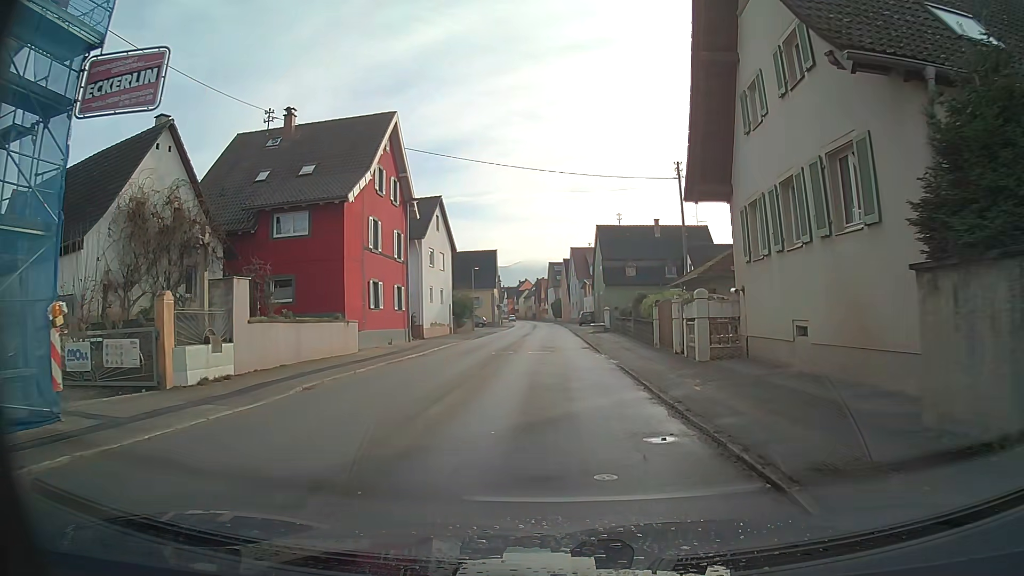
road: secondary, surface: asphalt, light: Day
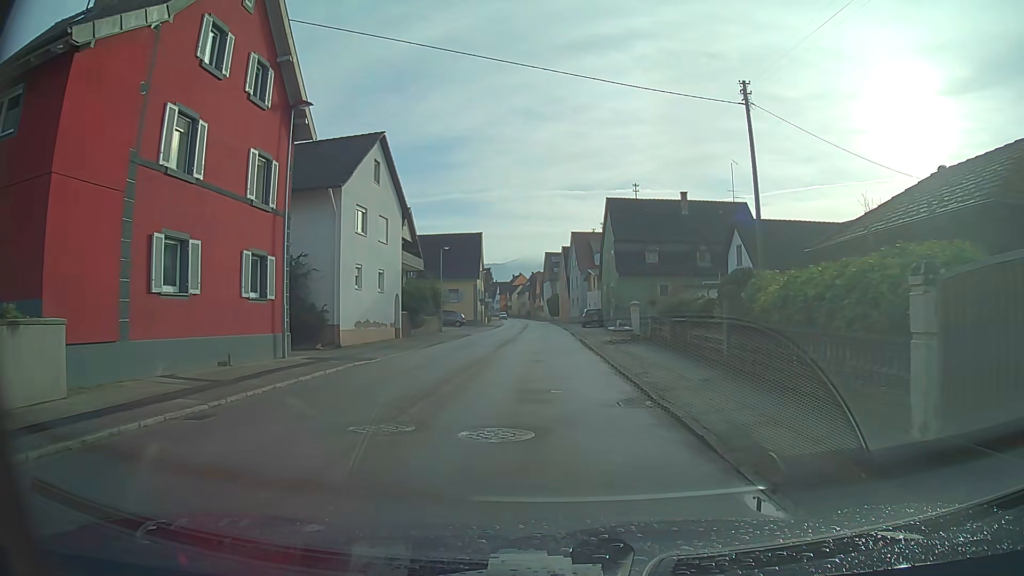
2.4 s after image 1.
(0.0, +17.8) m; 0°
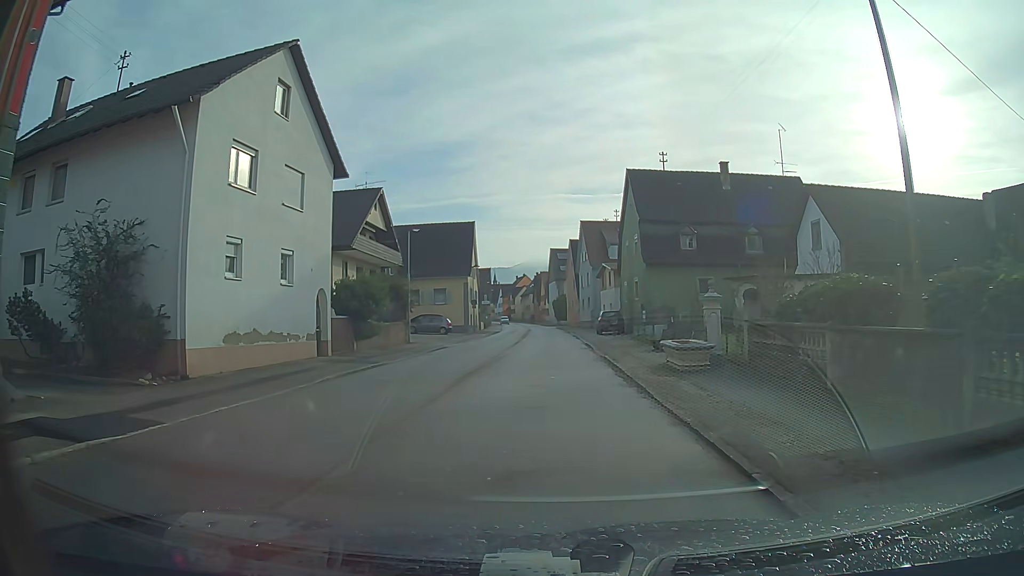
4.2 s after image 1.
(-0.1, +13.3) m; -1°
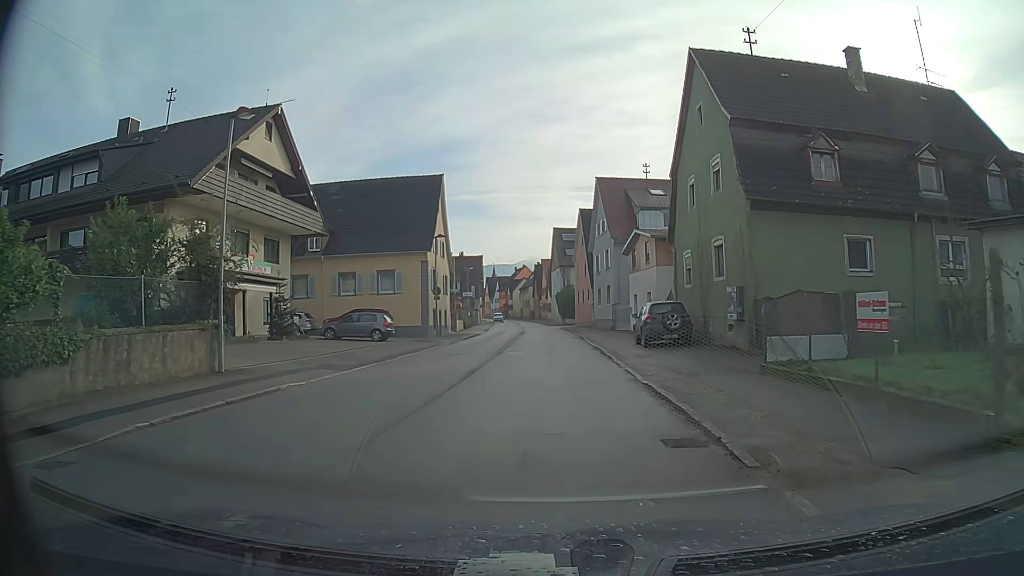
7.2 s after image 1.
(0.0, +22.2) m; 0°
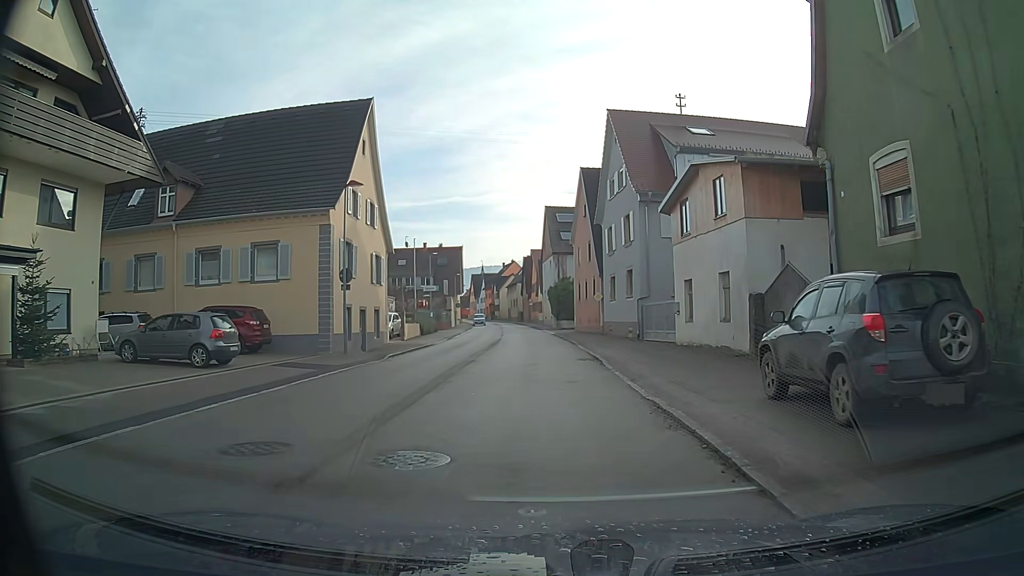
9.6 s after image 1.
(+0.1, +17.9) m; 0°
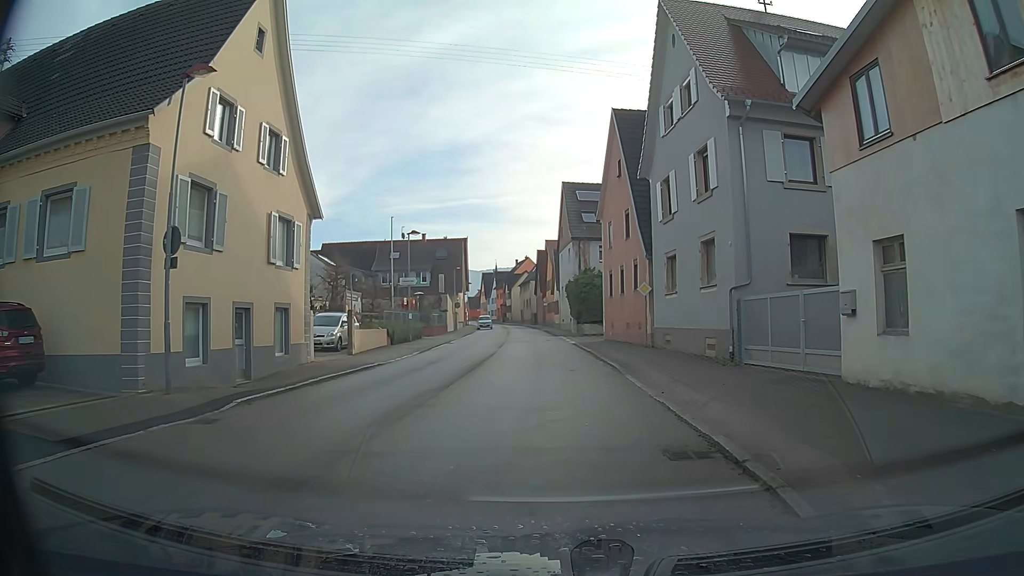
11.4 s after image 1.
(-0.2, +13.4) m; -1°
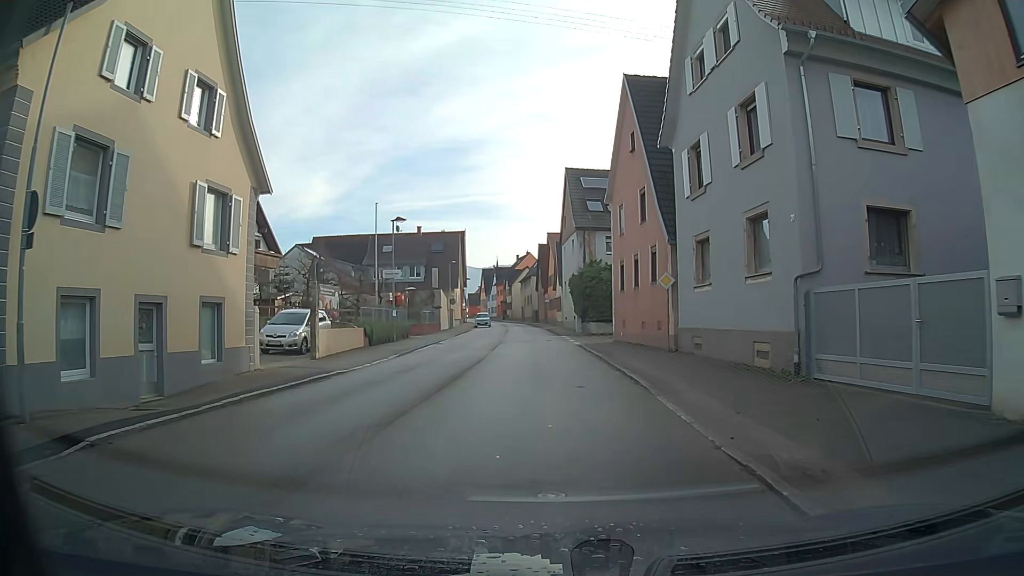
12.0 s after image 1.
(0.0, +4.4) m; 0°
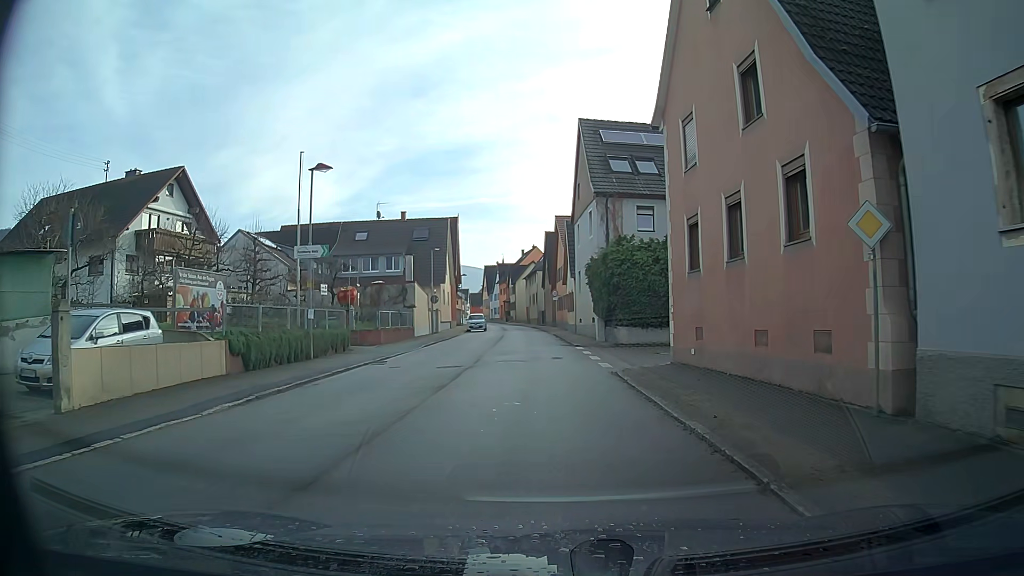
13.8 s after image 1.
(-0.5, +13.3) m; -2°
(0, +10) (0, +20) (0, +30) (0, +40) (0, +50) (0, +60) (-1, +70) (-2, +80) (-4, +90) (-5, +100) m
